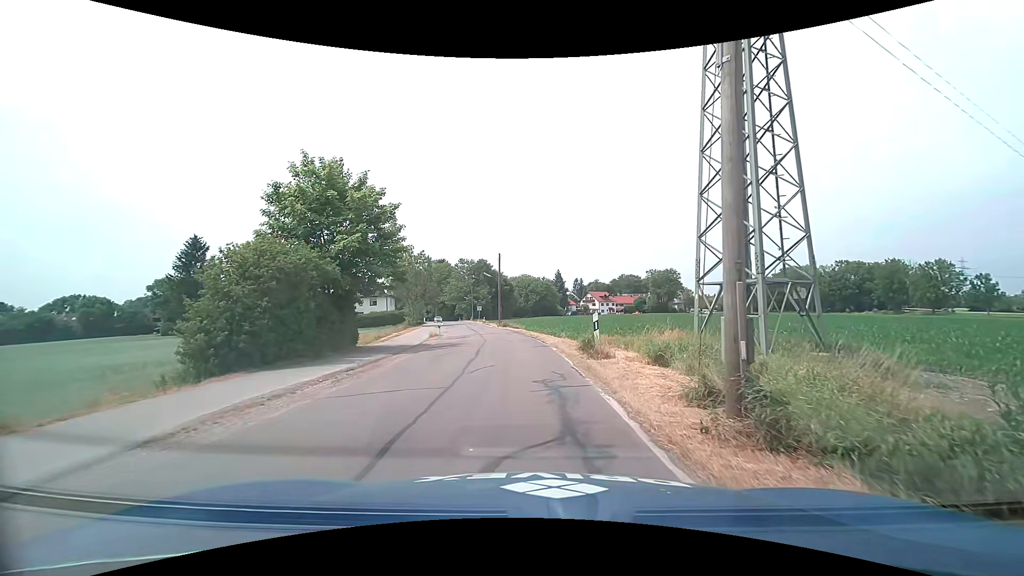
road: tertiary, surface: asphalt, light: Day
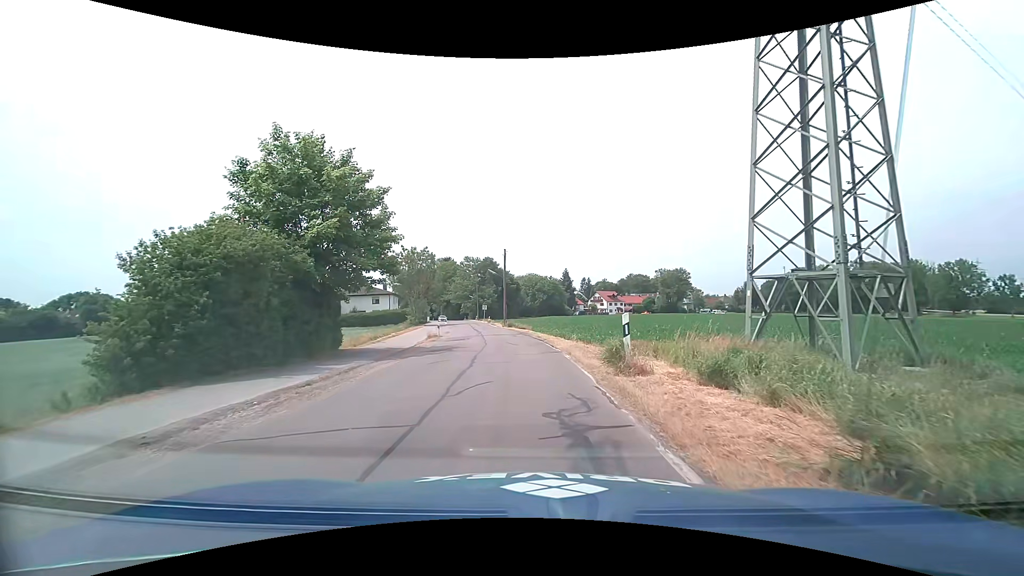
(0.0, +3.3) m; -1°
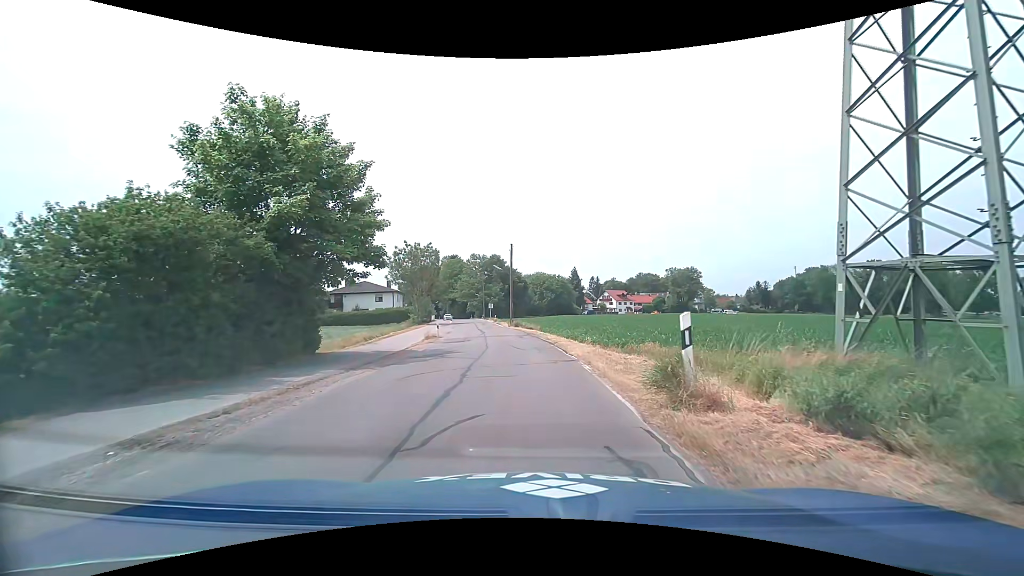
(0.0, +3.4) m; -1°
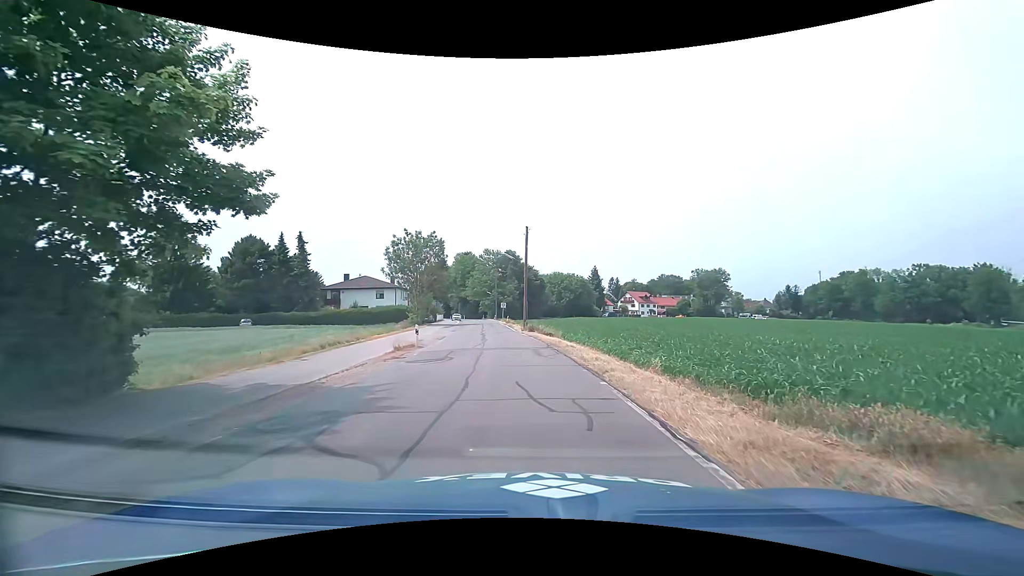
(-0.2, +10.7) m; -1°
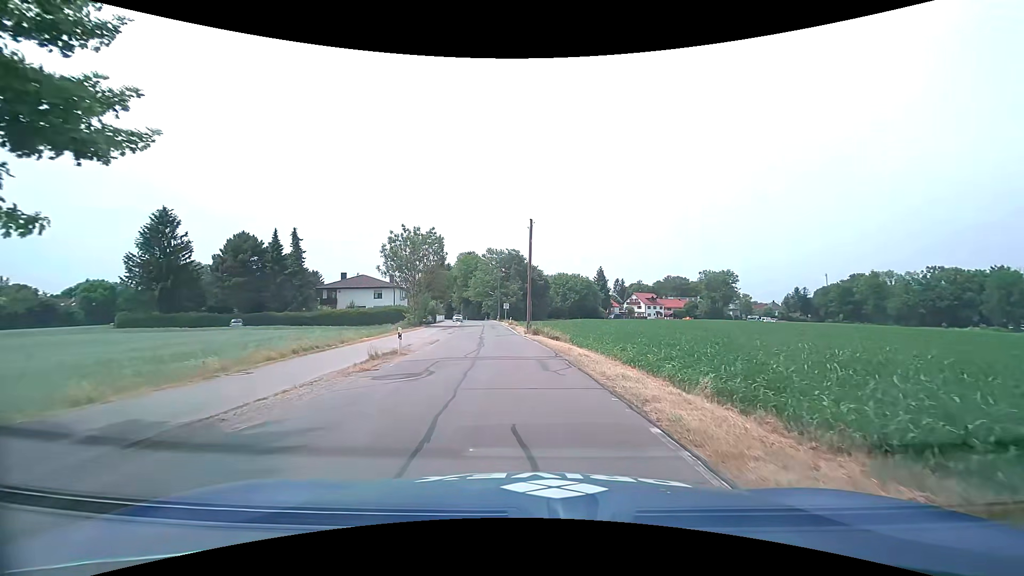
(0.0, +3.7) m; -1°
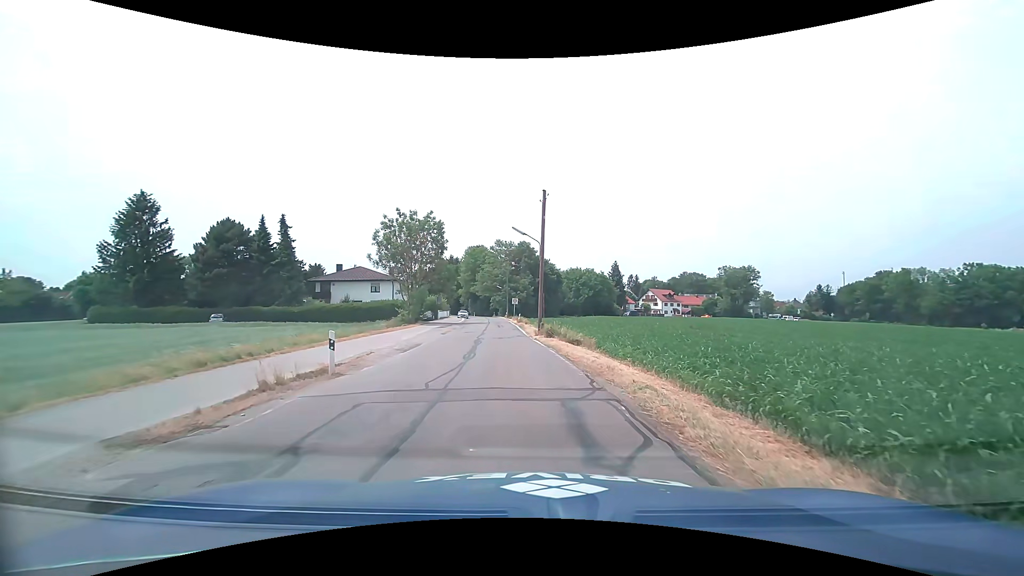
(0.0, +7.8) m; -1°
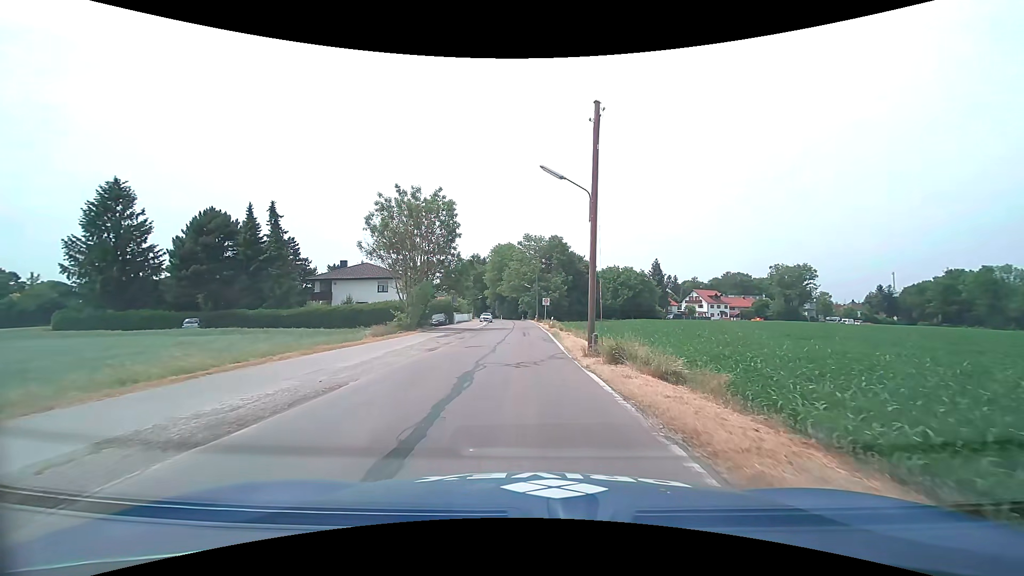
(-0.4, +12.6) m; -4°
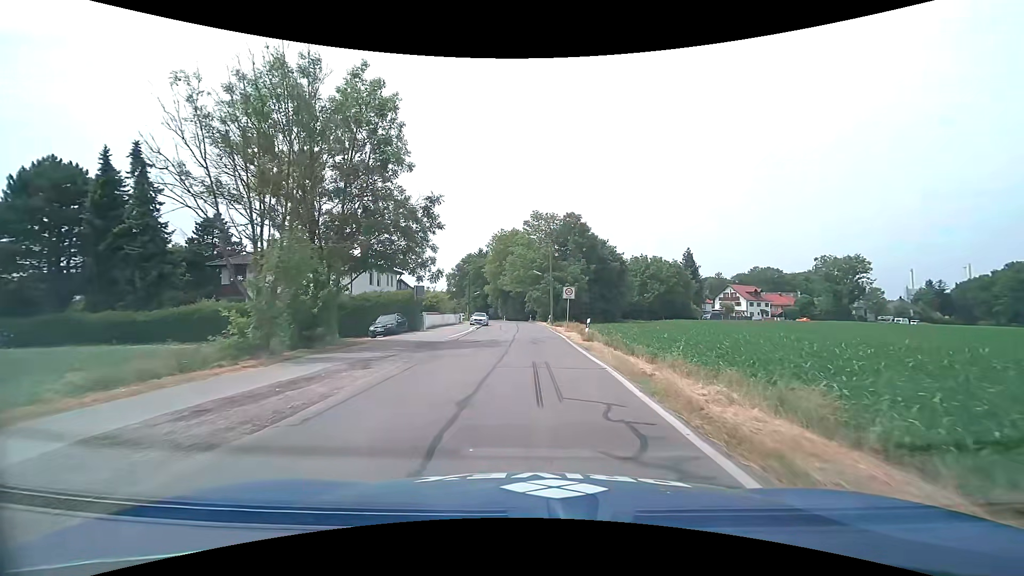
(-0.3, +23.2) m; -1°
(0, +10) (0, +20) (0, +30) (0, +40) (0, +50) (-1, +60) (-1, +70) (-2, +80) (-4, +90) (-6, +100) m
